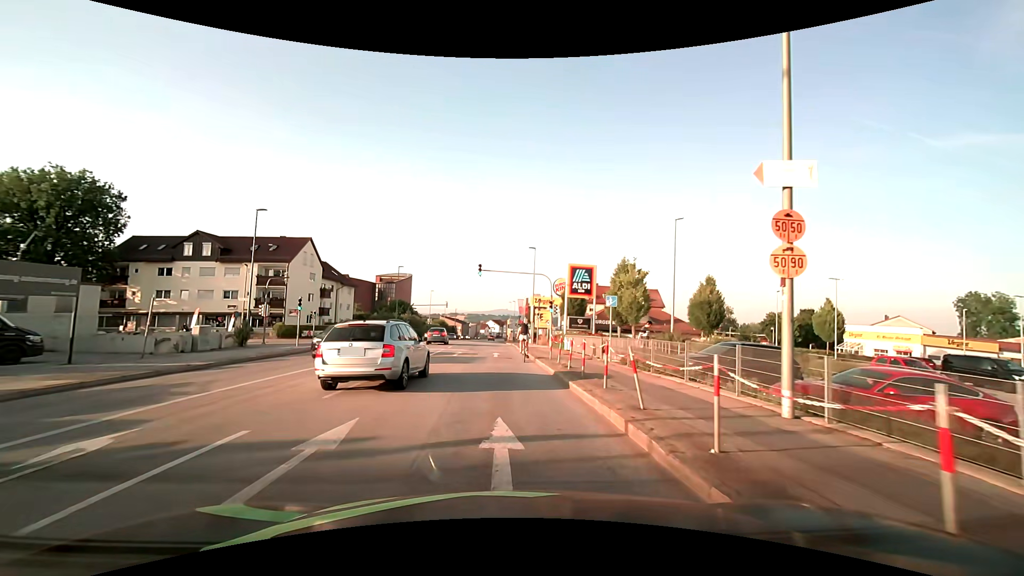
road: tertiary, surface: asphalt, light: Day
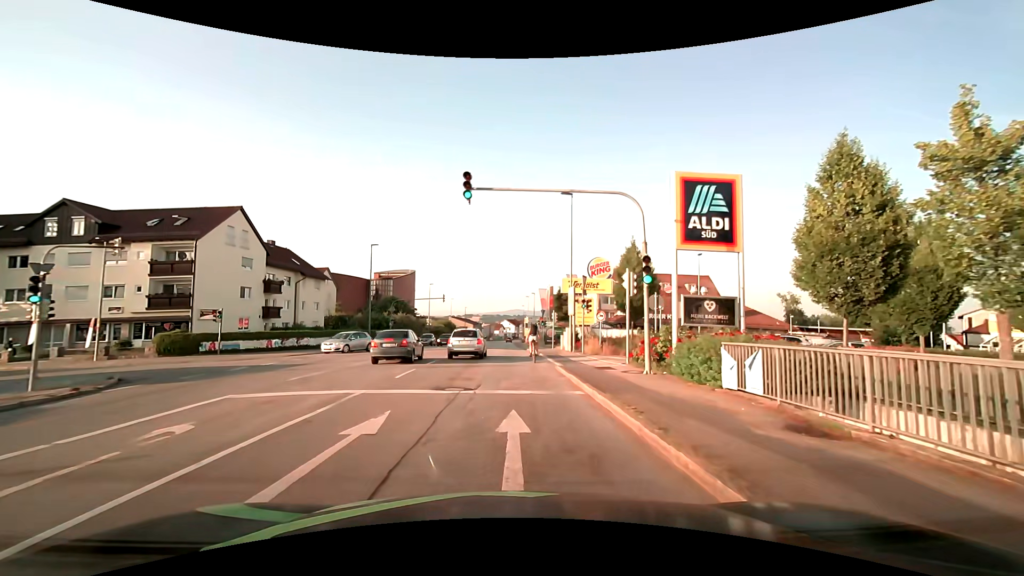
(-0.3, +21.2) m; -2°
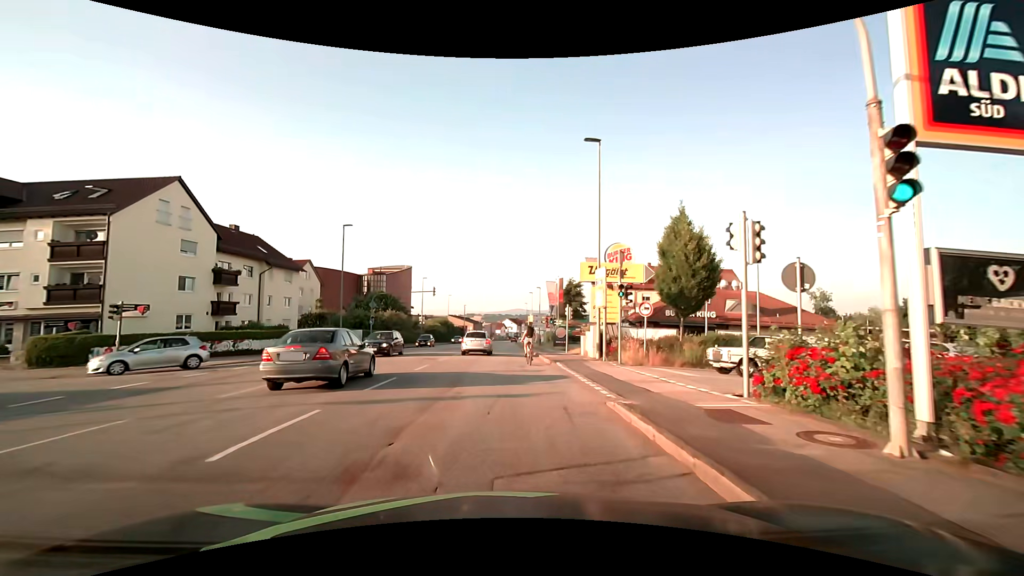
(0.0, +9.2) m; 0°
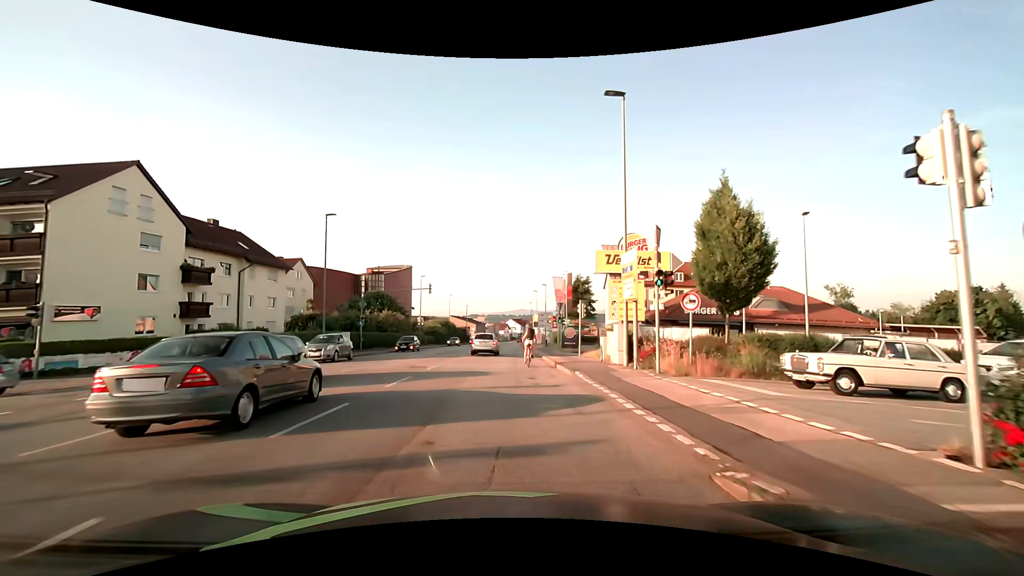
(0.0, +4.6) m; 0°
